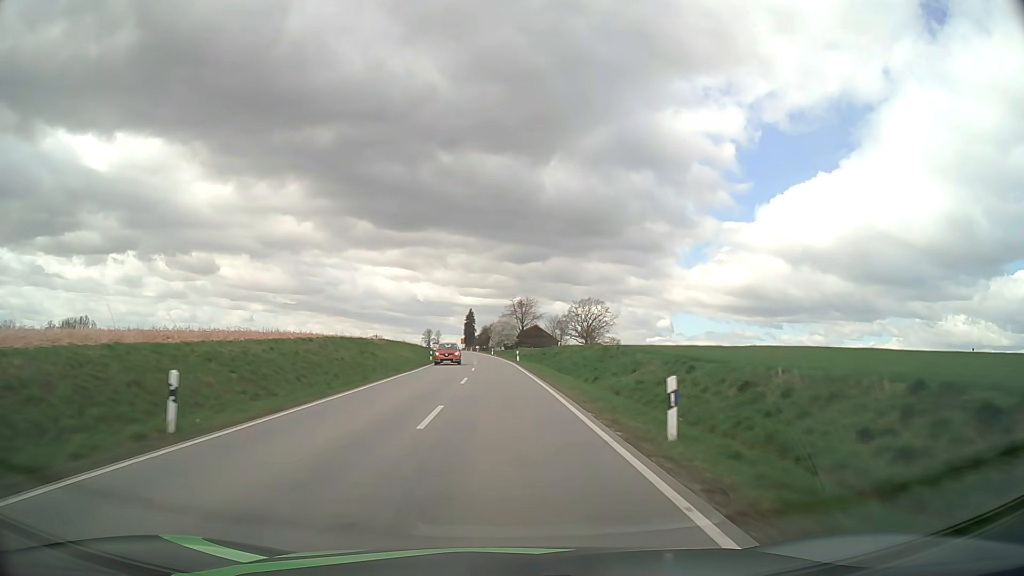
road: secondary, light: Day
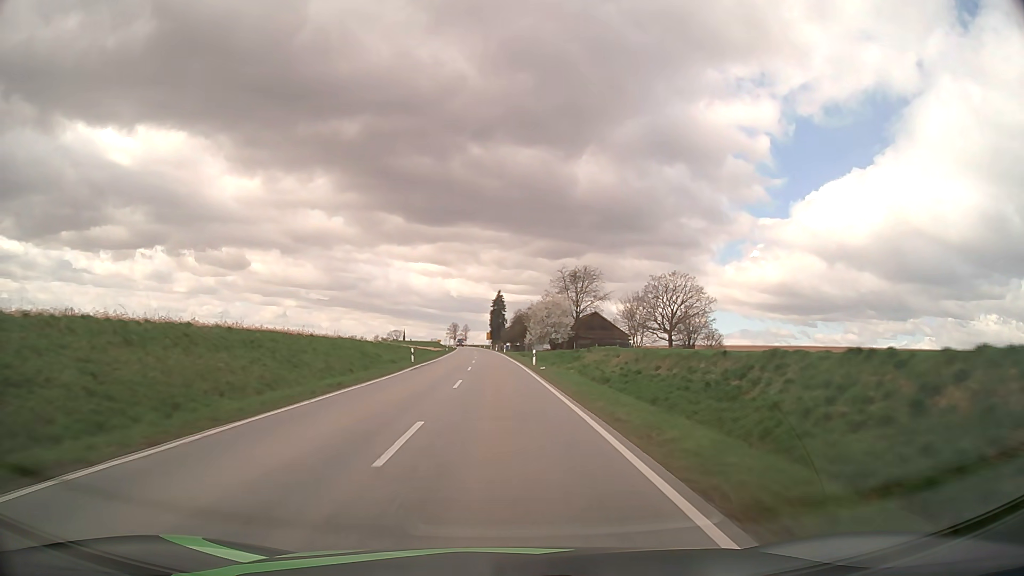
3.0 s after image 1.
(-1.4, +67.1) m; -3°
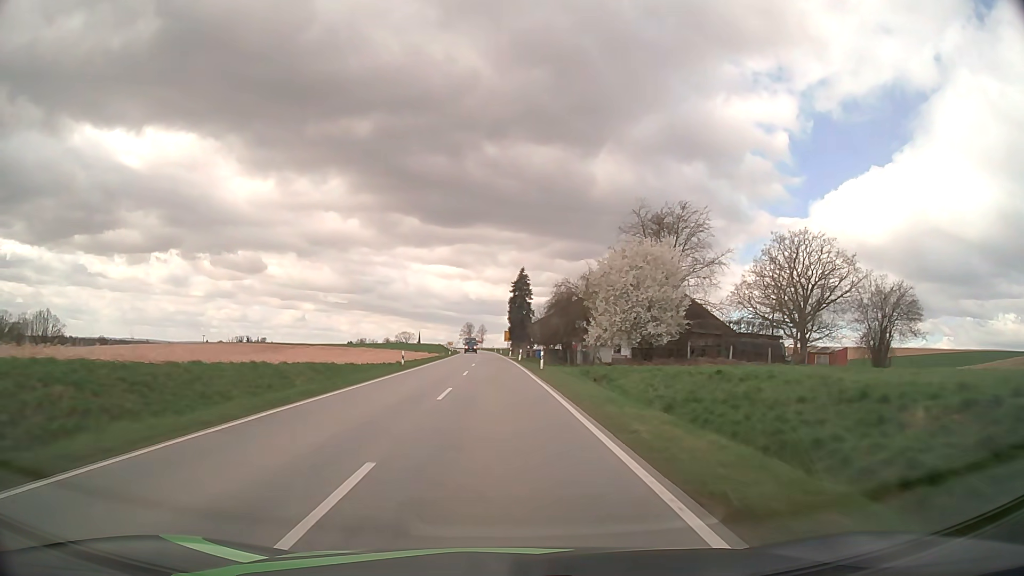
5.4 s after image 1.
(-0.9, +54.4) m; -2°
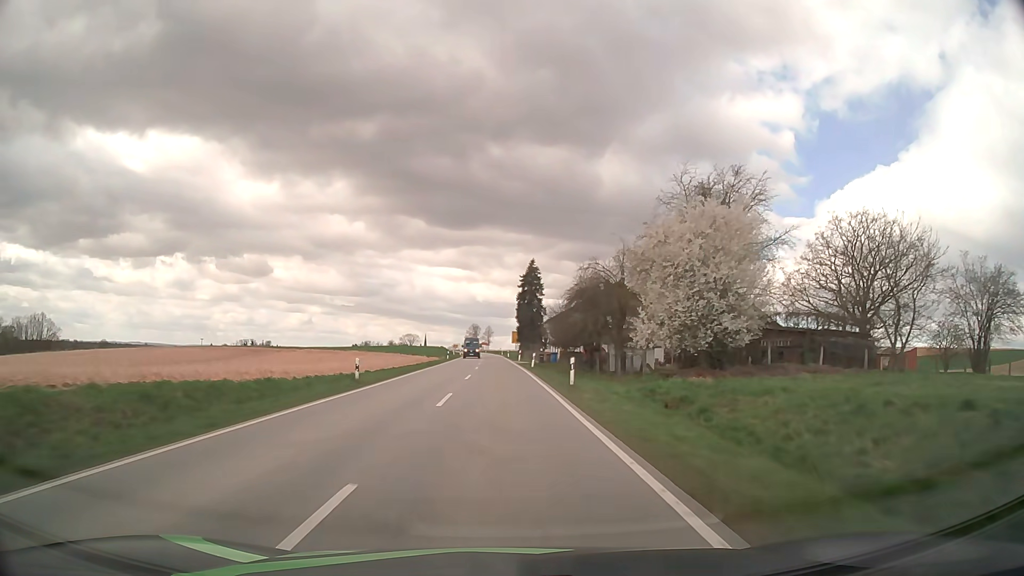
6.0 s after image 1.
(-0.1, +13.7) m; -1°
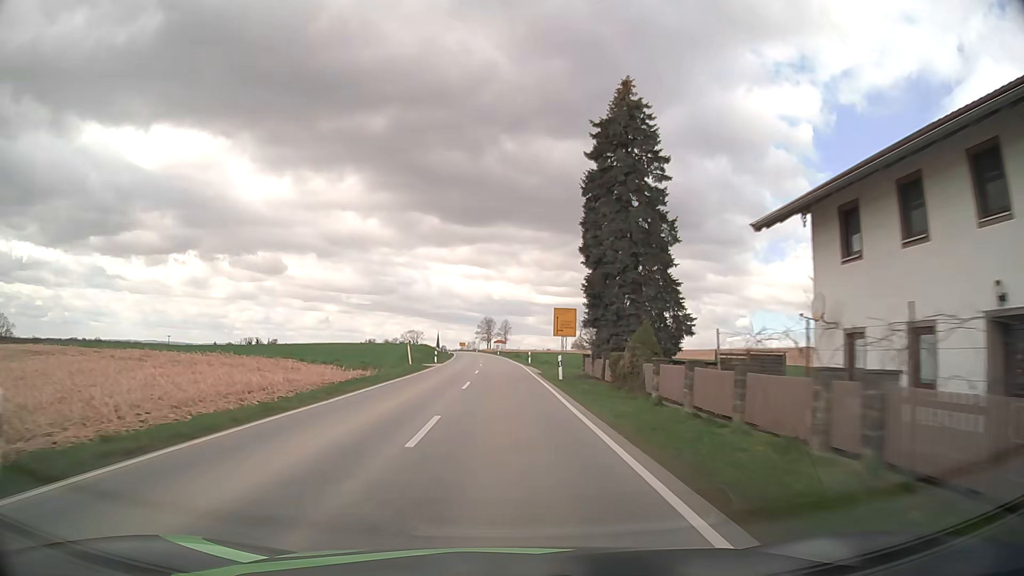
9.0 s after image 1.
(-0.9, +69.4) m; -1°
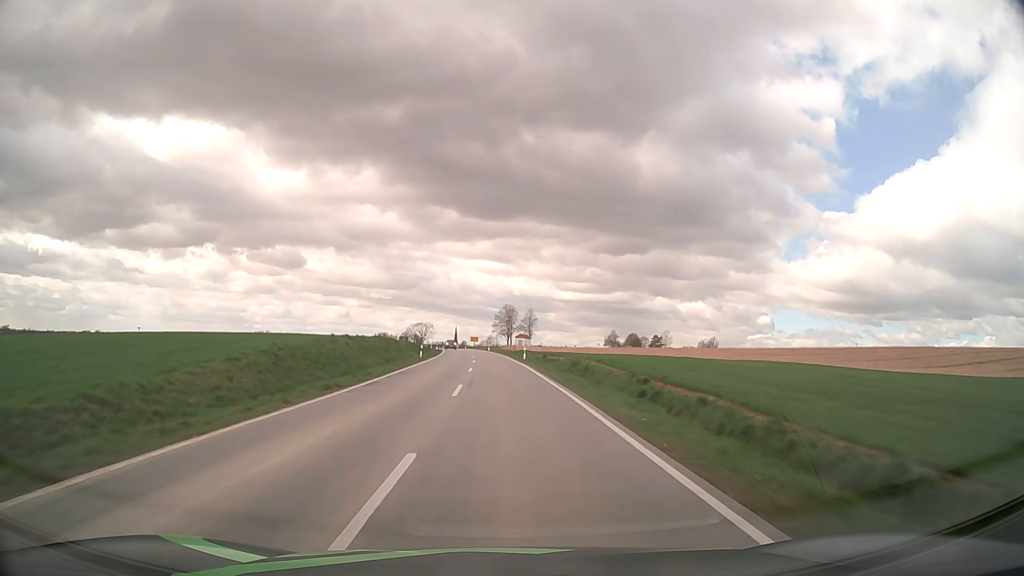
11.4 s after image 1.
(-0.9, +55.4) m; -2°
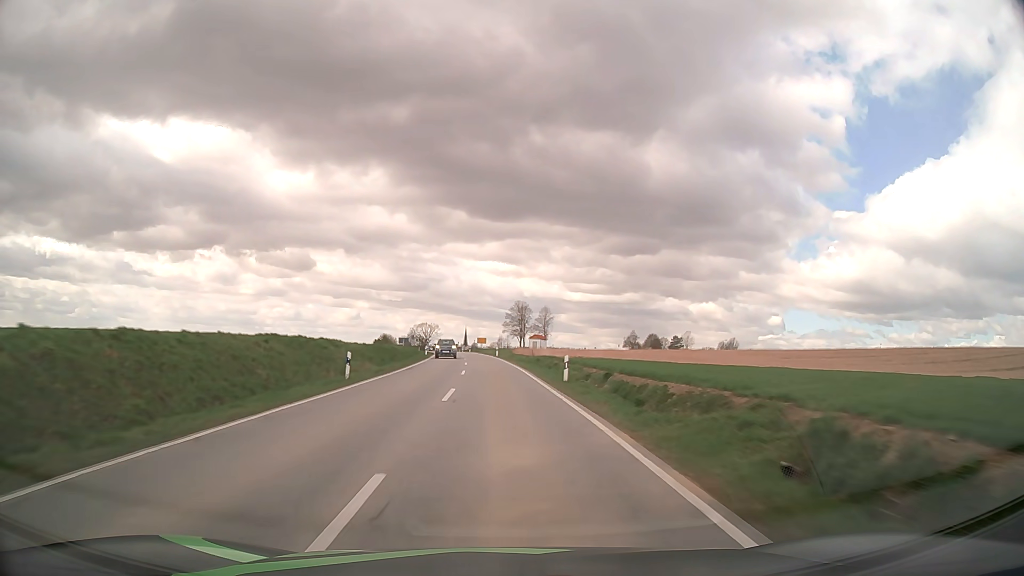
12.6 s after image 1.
(-0.2, +26.2) m; -1°
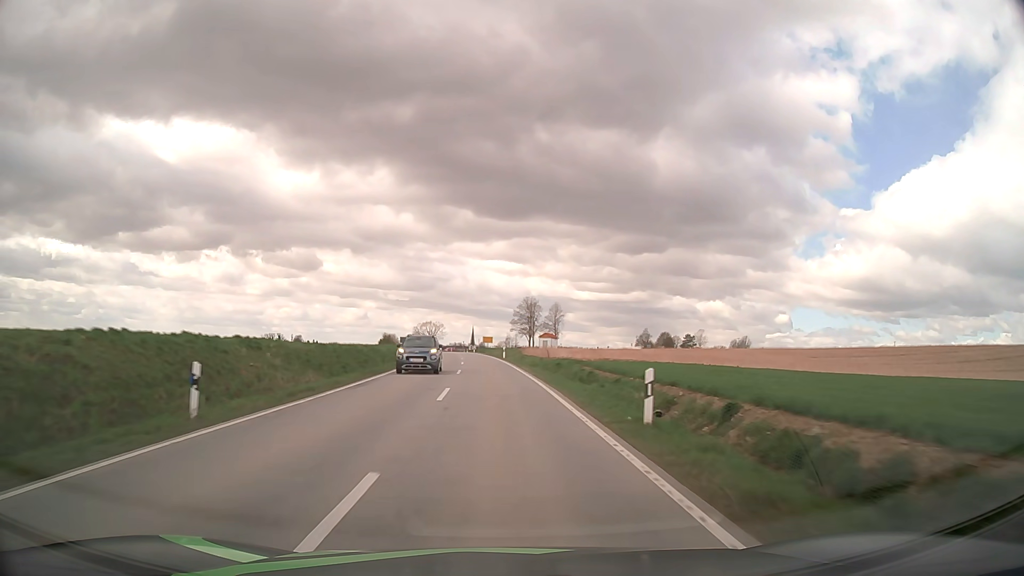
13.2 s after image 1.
(-0.1, +12.6) m; -1°
(0, +10) (0, +20) (0, +30) (-1, +40) (-2, +50) (-2, +60) (-3, +70) (-4, +80) (-5, +90) (-6, +100) m
